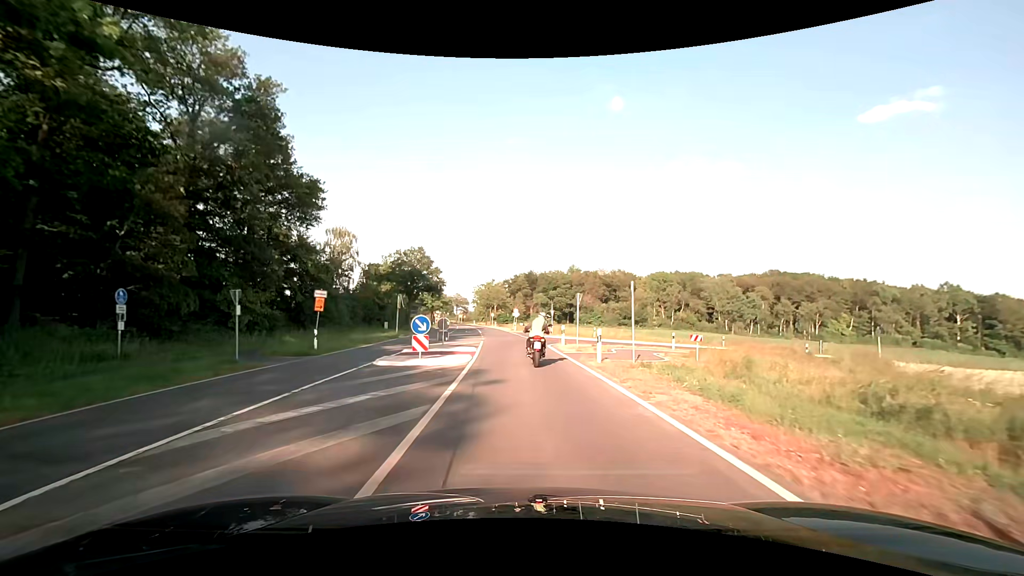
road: secondary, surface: asphalt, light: Day
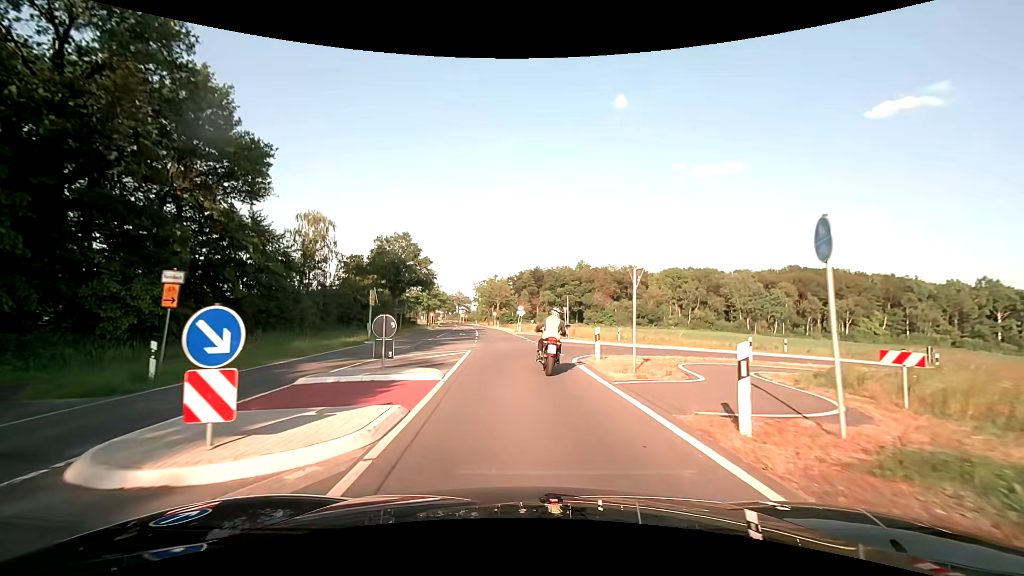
(0.0, +10.8) m; 0°
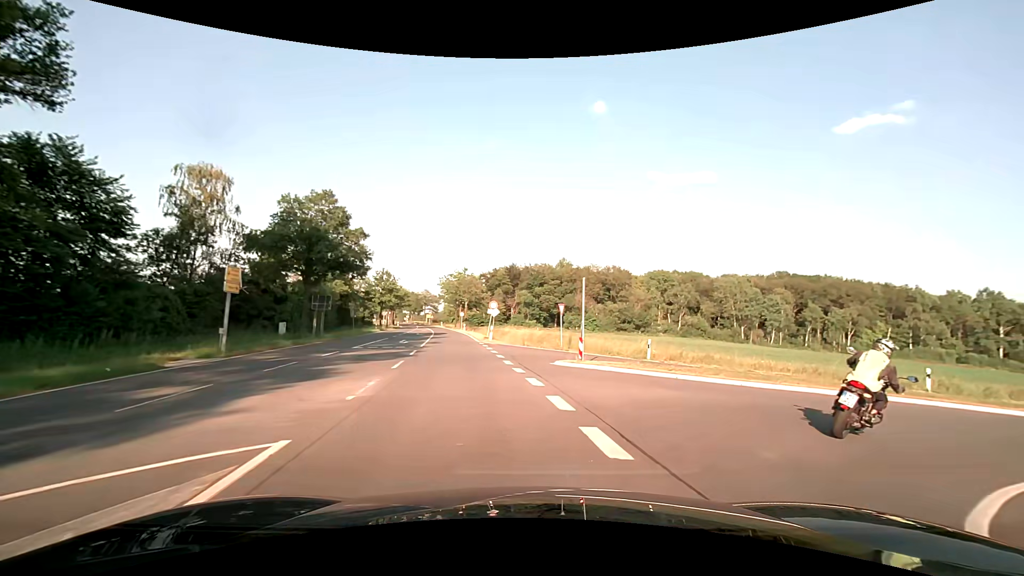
(-0.2, +16.8) m; +1°
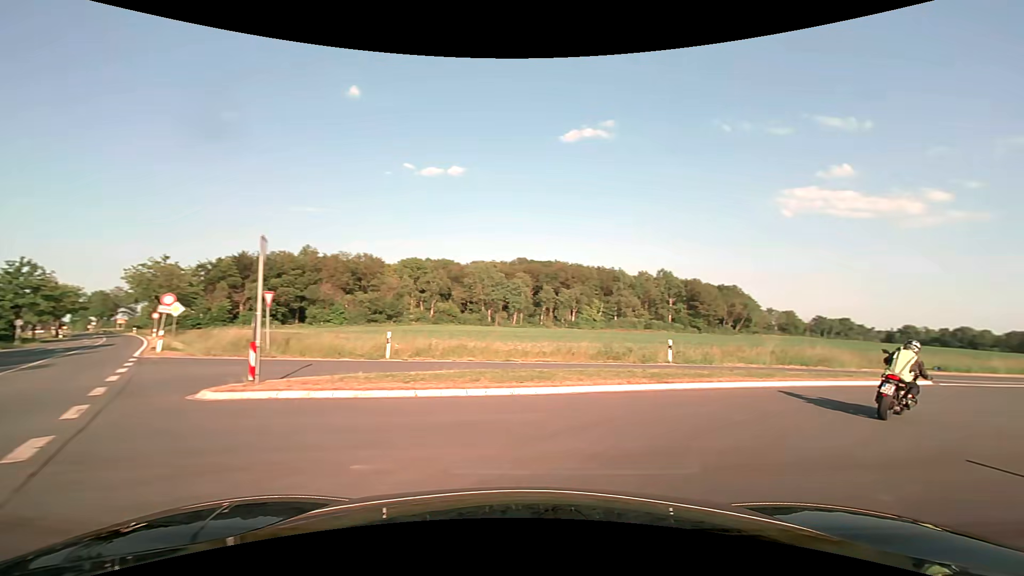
(+1.4, +7.1) m; +27°
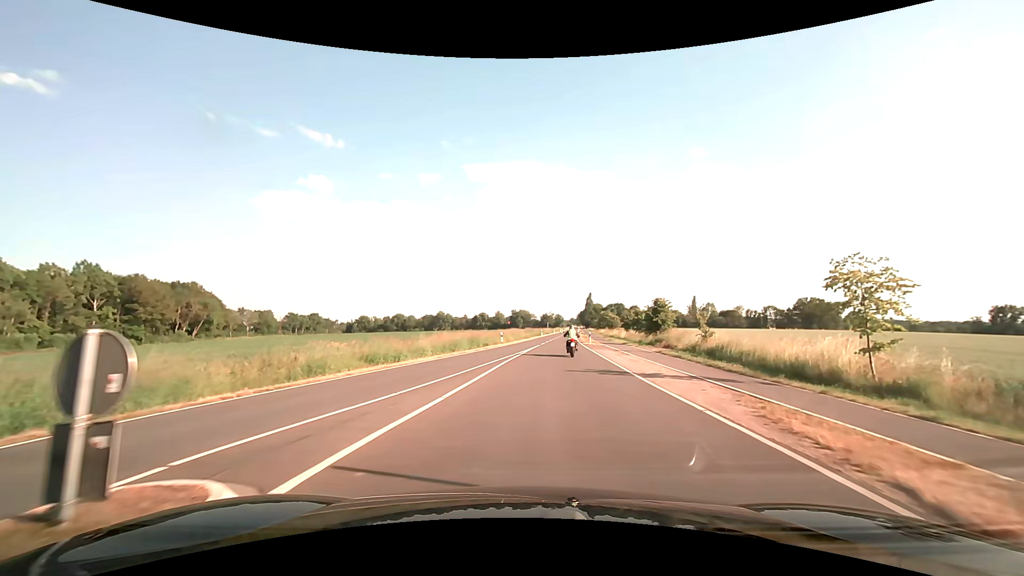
(+13.5, +17.7) m; +56°
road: tertiary
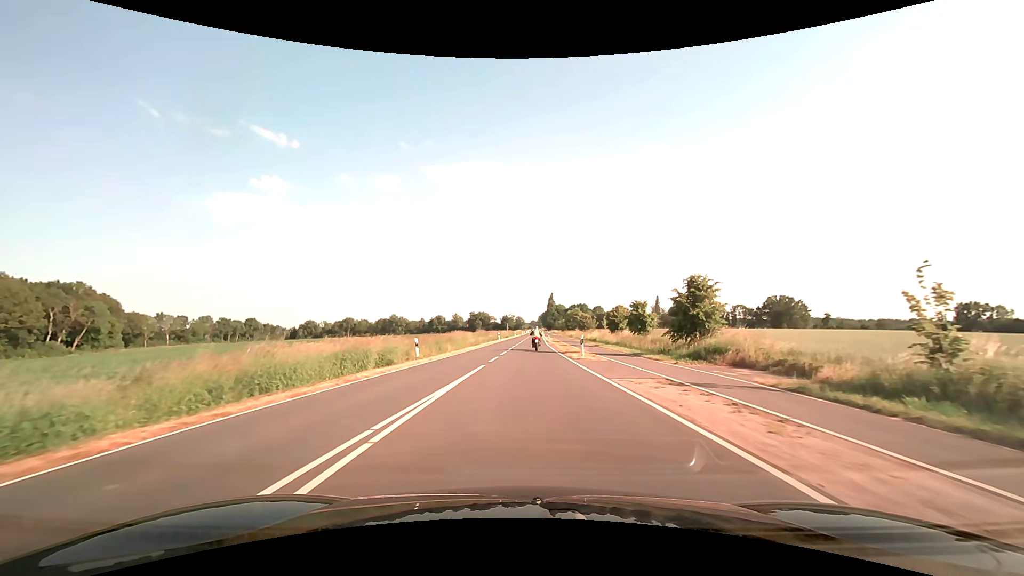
(+1.4, +22.9) m; +5°
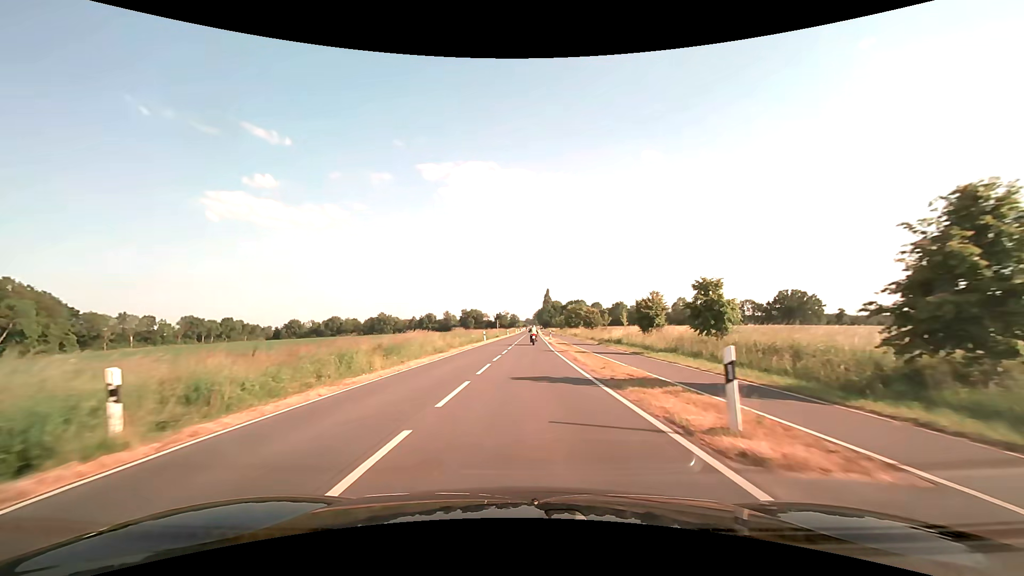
(+0.2, +18.7) m; +1°
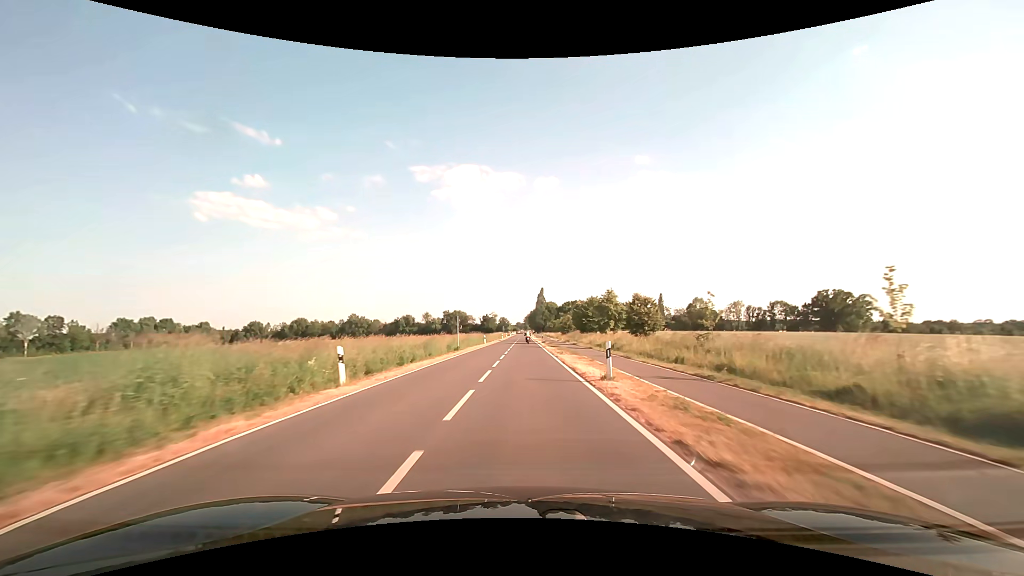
(+0.3, +43.1) m; +1°
(0, +10) (0, +20) (0, +30) (0, +40) (0, +50) (0, +60) (0, +70) (0, +80) (0, +90) (0, +100) m
